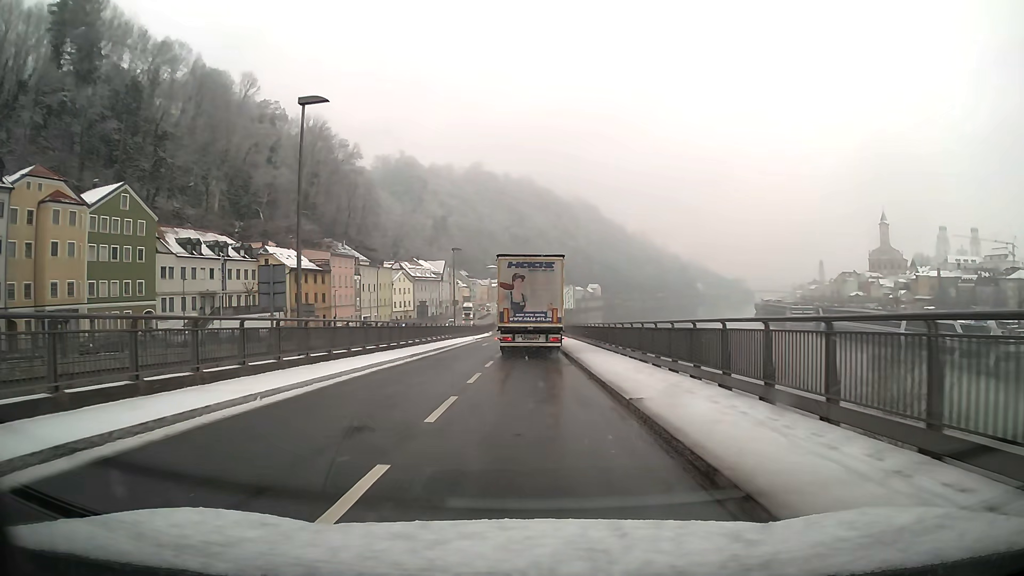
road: primary_link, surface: asphalt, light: Day
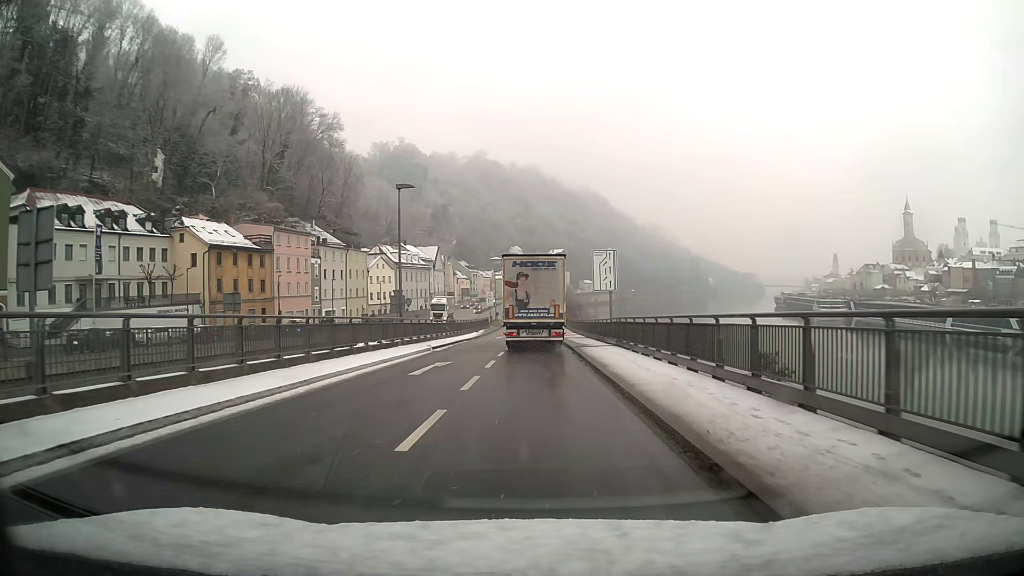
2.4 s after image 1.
(-0.1, +26.4) m; -1°
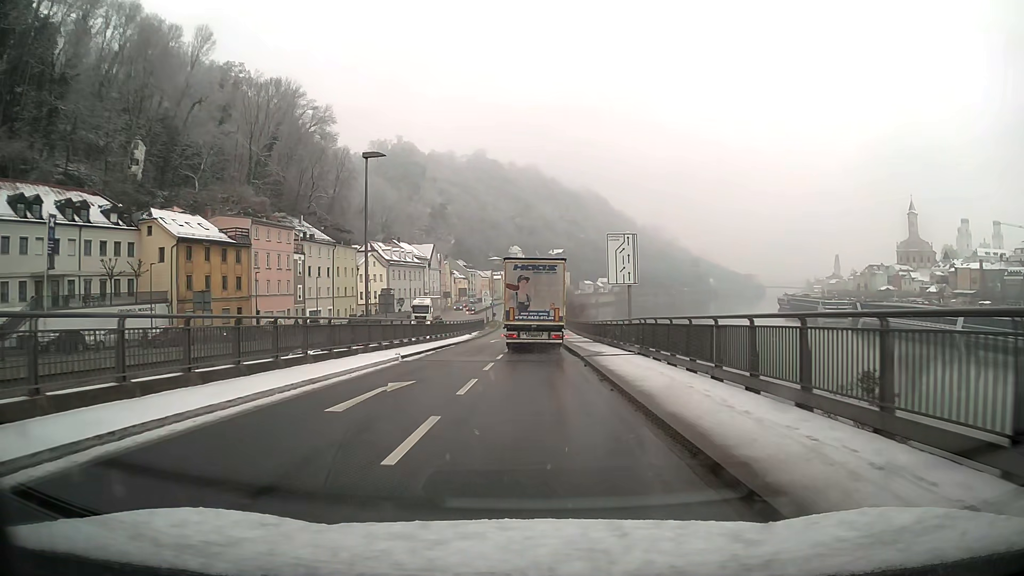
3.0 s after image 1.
(0.0, +6.7) m; 0°
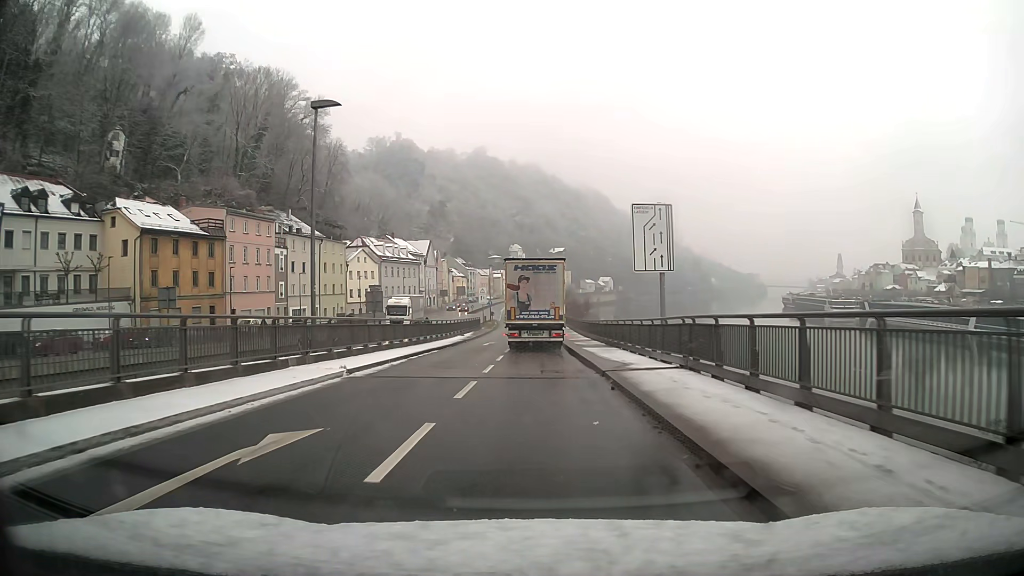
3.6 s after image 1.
(0.0, +6.7) m; 0°
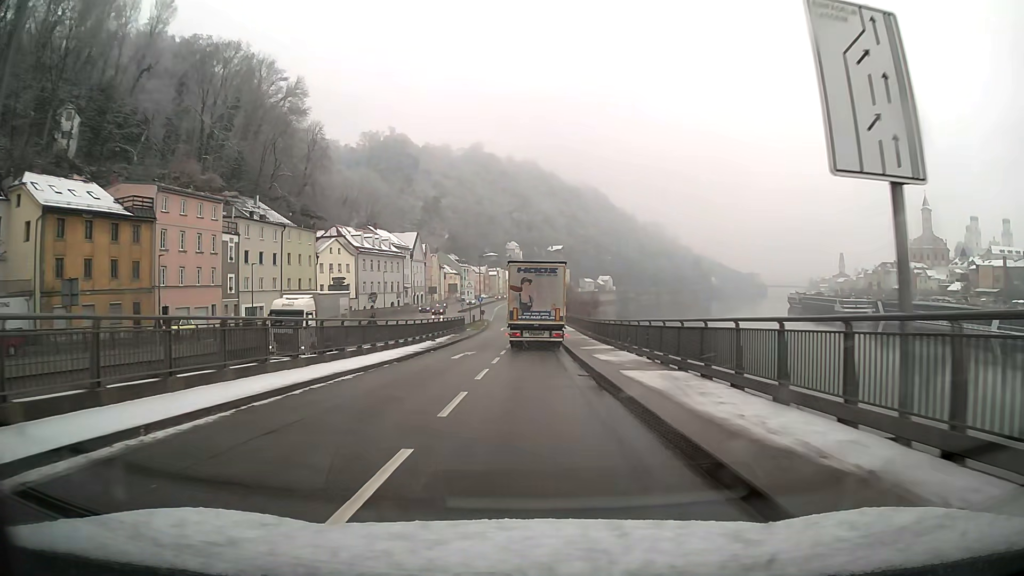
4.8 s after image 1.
(0.0, +13.6) m; 0°
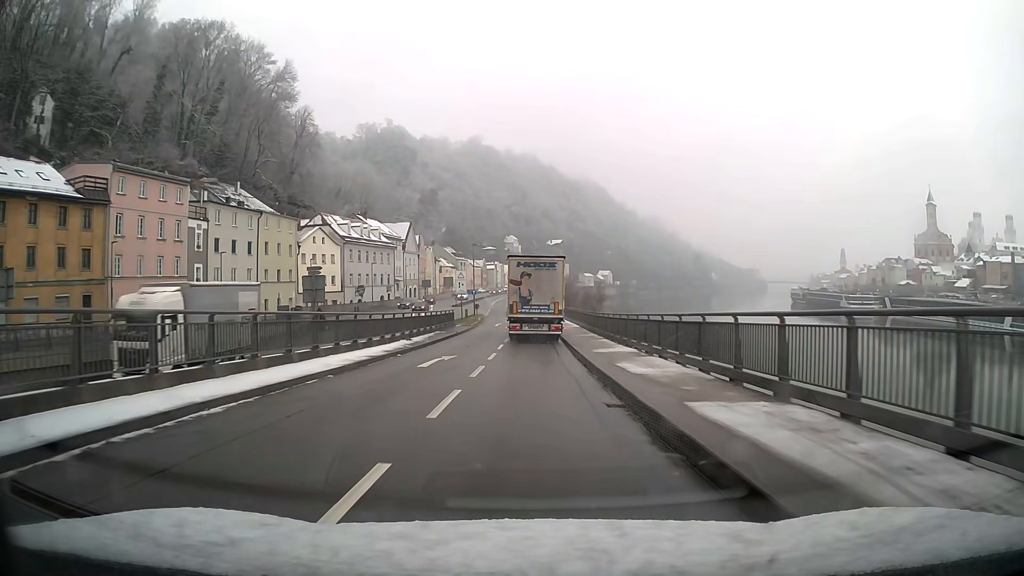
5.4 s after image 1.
(0.0, +6.9) m; 0°
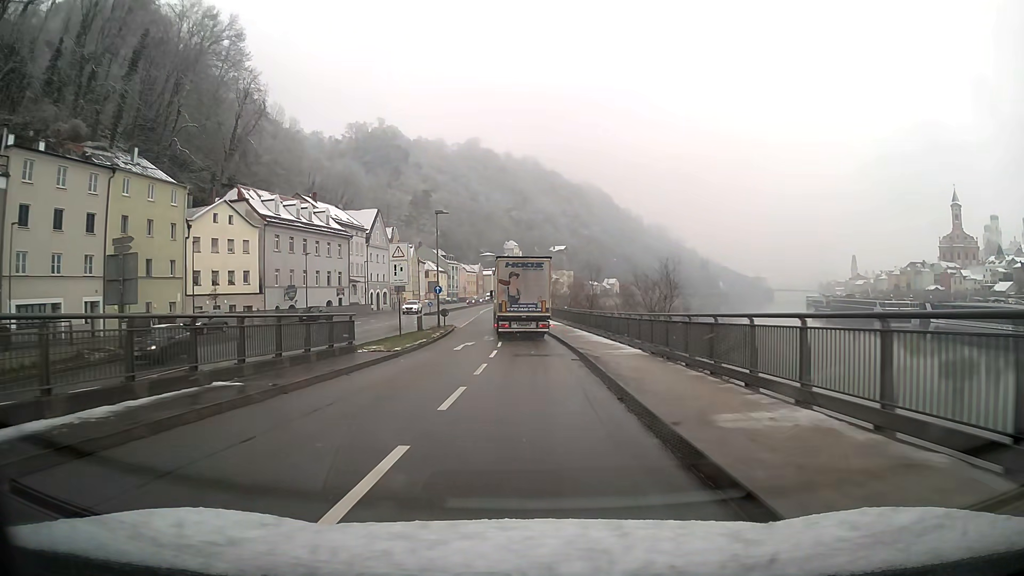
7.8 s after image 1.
(+0.1, +29.0) m; 0°
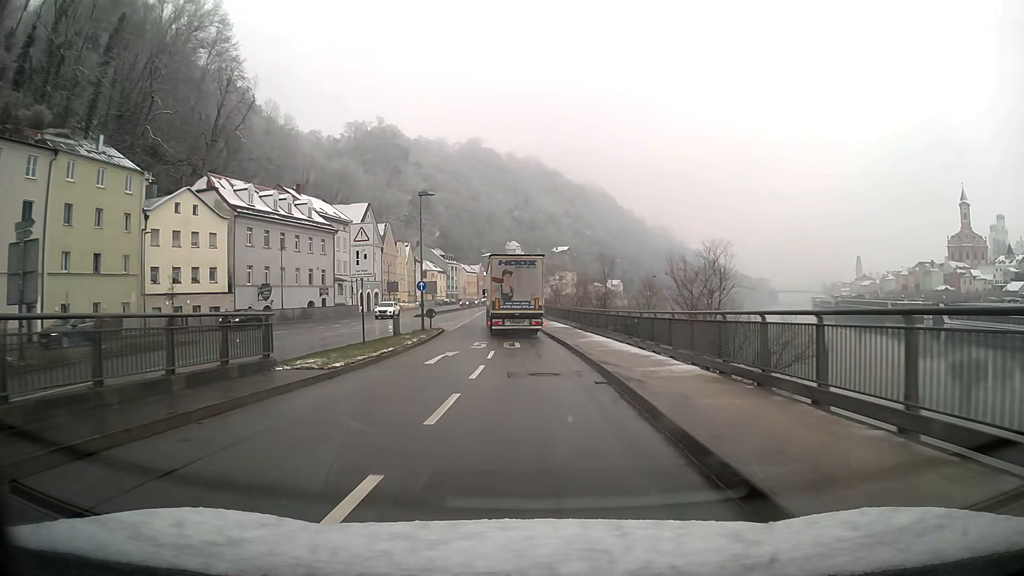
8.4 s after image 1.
(0.0, +7.5) m; 0°
(0, +10) (0, +20) (-1, +30) (-2, +40) (-3, +50) (-4, +60) (-4, +70) (-5, +80) (-5, +90) (-5, +100) m
